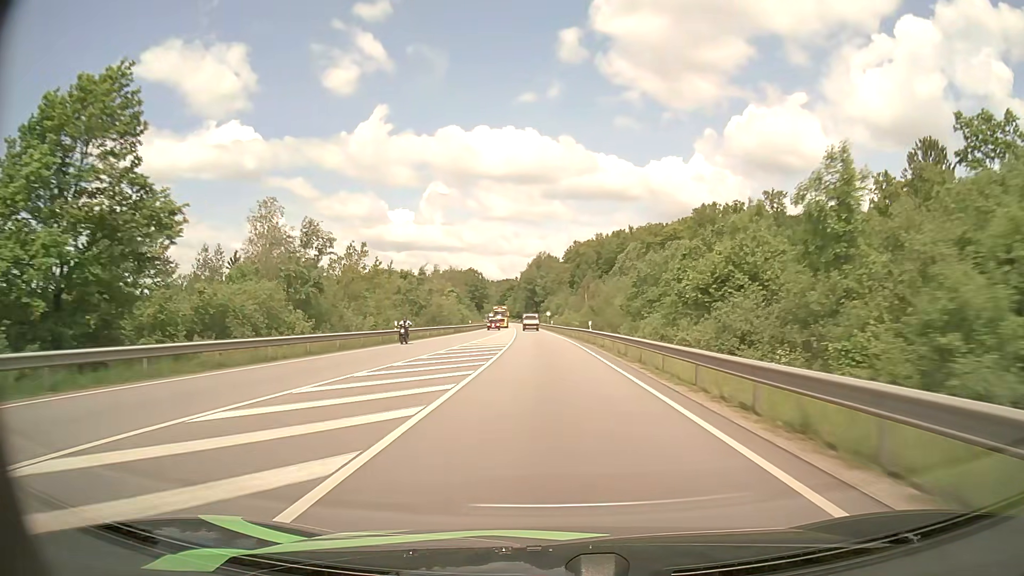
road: primary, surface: asphalt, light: Day
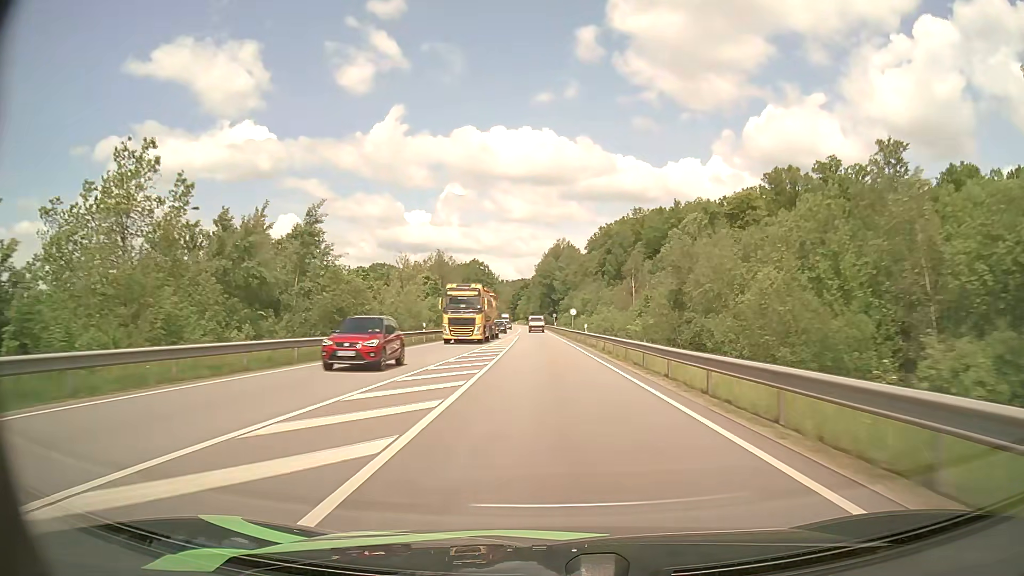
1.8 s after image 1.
(-0.9, +44.8) m; -2°
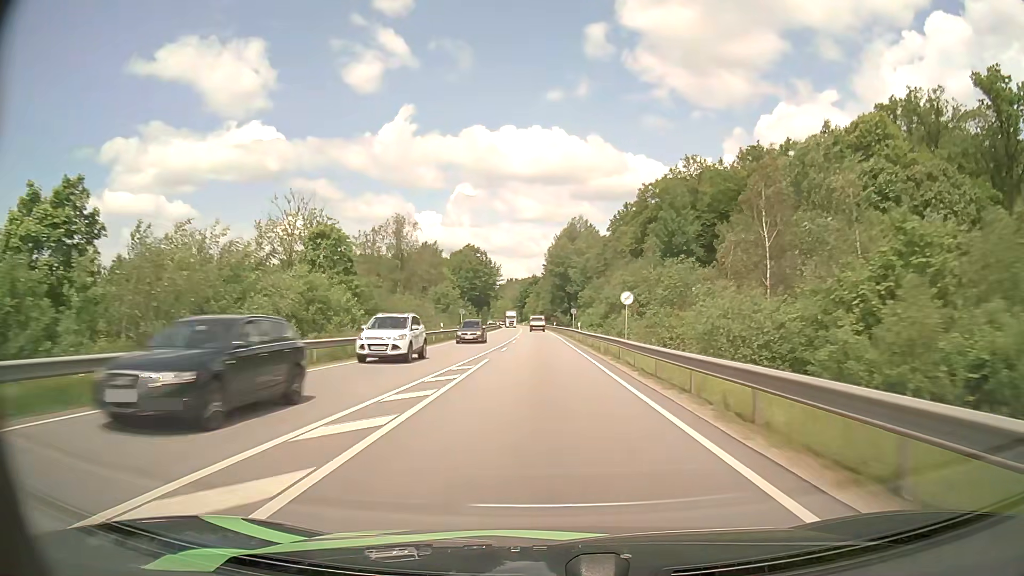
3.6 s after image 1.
(-0.3, +44.2) m; -1°
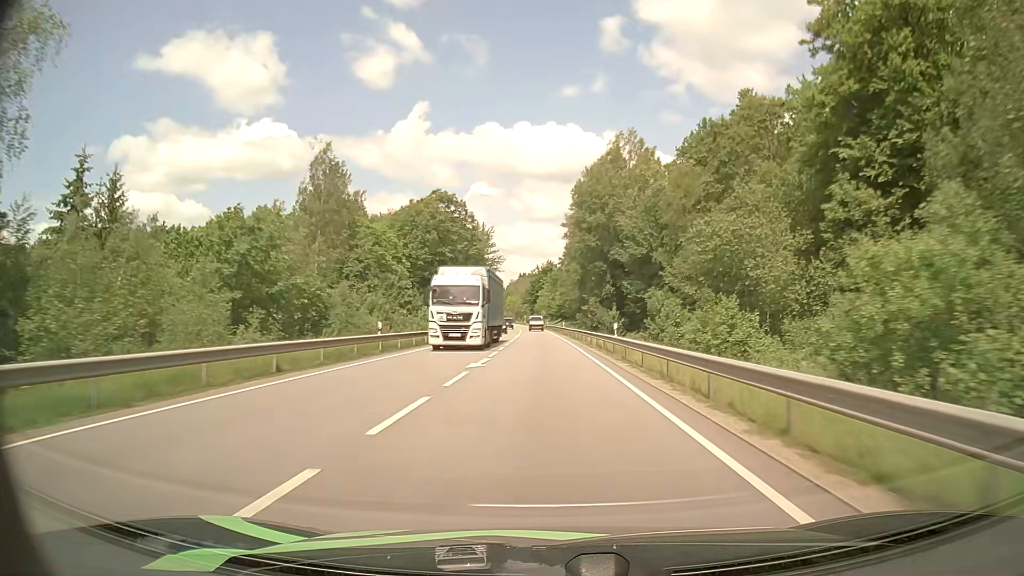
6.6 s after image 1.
(-0.9, +73.5) m; -1°
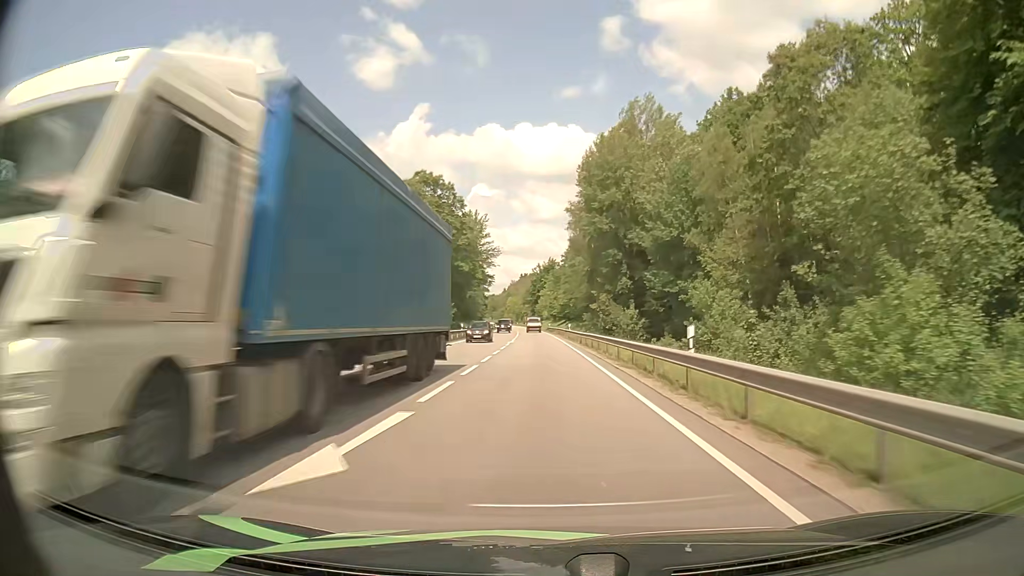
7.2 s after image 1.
(0.0, +14.5) m; 0°
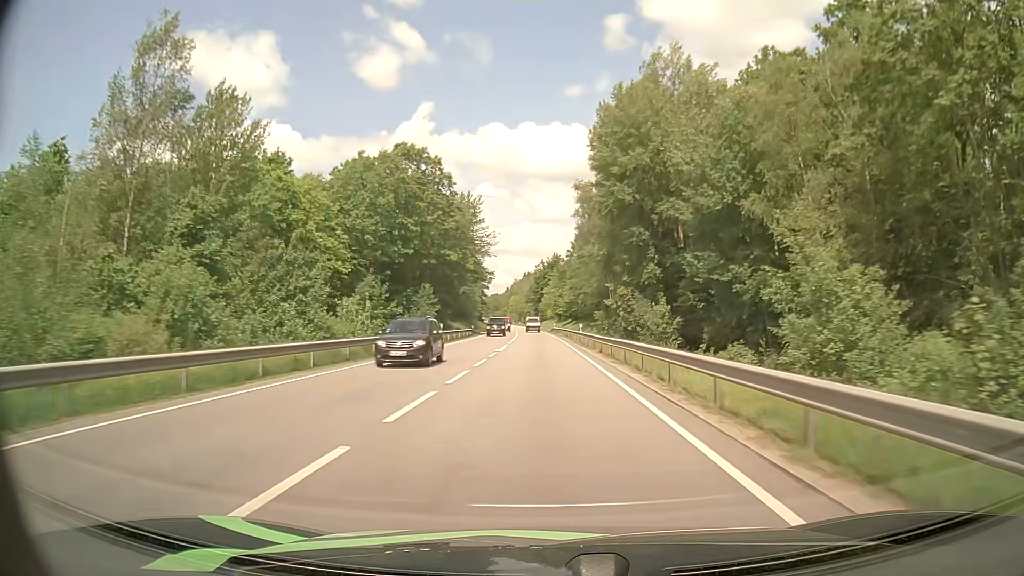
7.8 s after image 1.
(0.0, +14.4) m; 0°
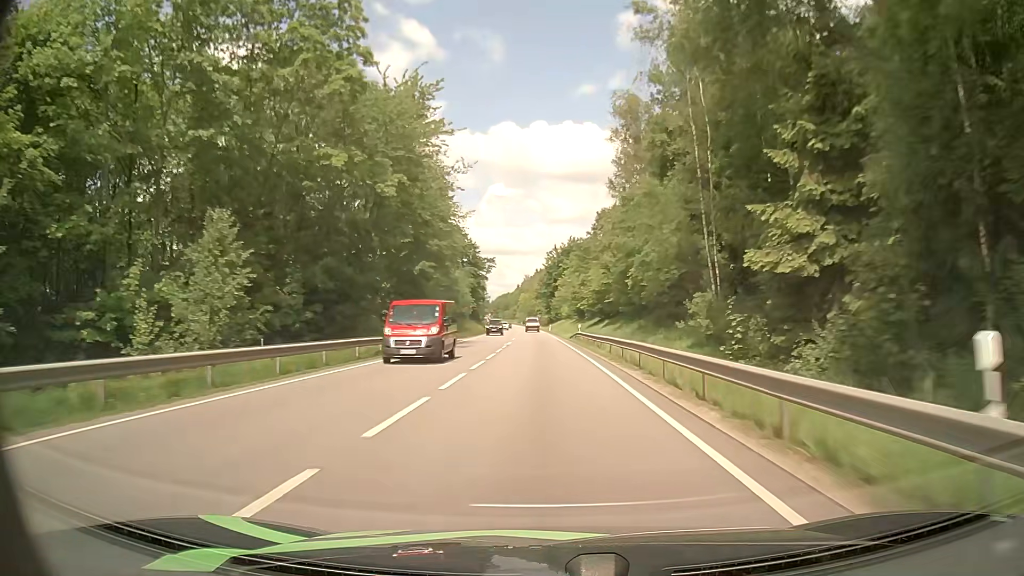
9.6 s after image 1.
(-0.4, +43.5) m; -1°
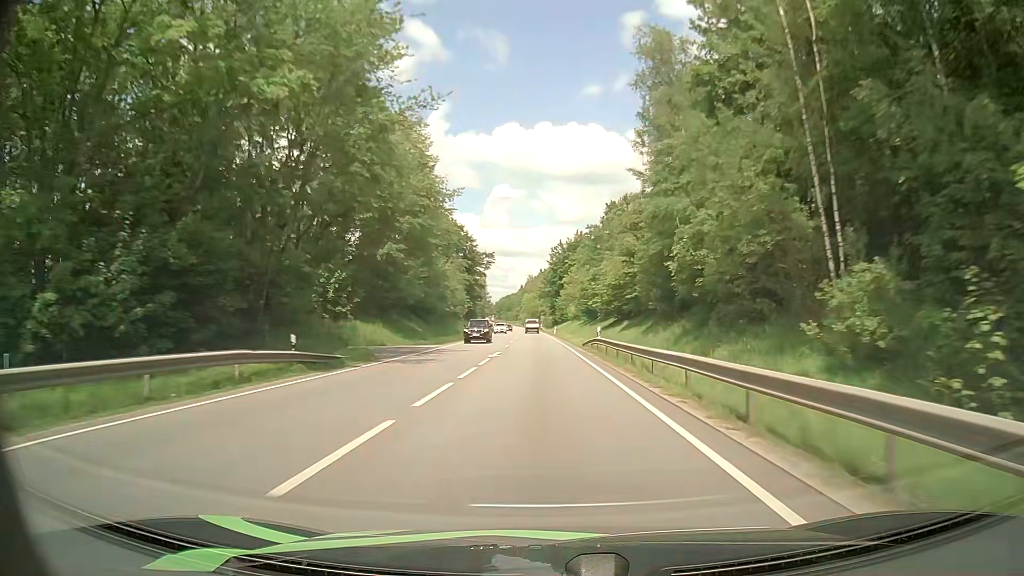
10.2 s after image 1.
(0.0, +14.7) m; 0°
(0, +10) (0, +20) (0, +30) (0, +40) (0, +50) (-1, +60) (-1, +70) (-1, +80) (-2, +90) (-2, +100) m
